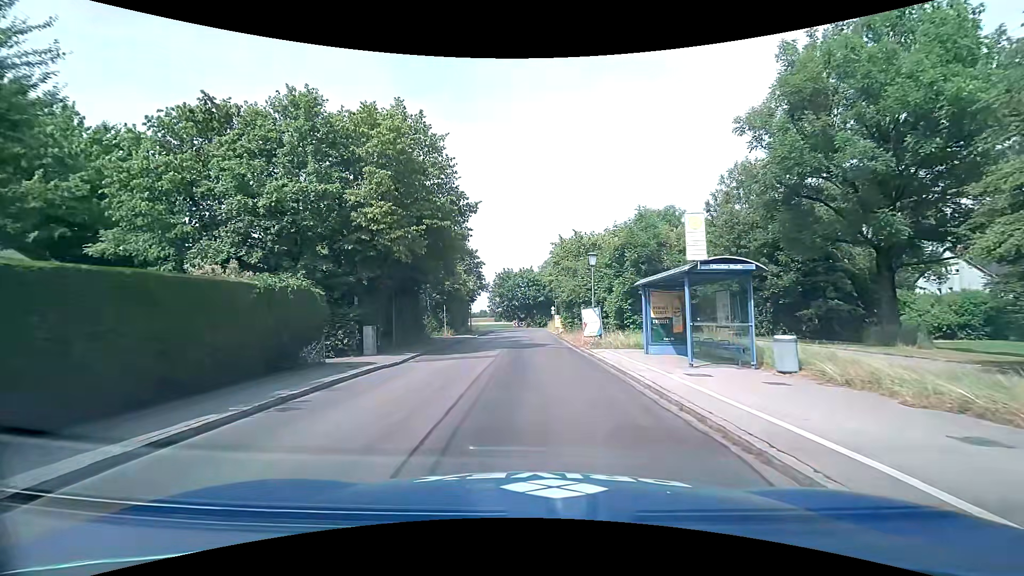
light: Day
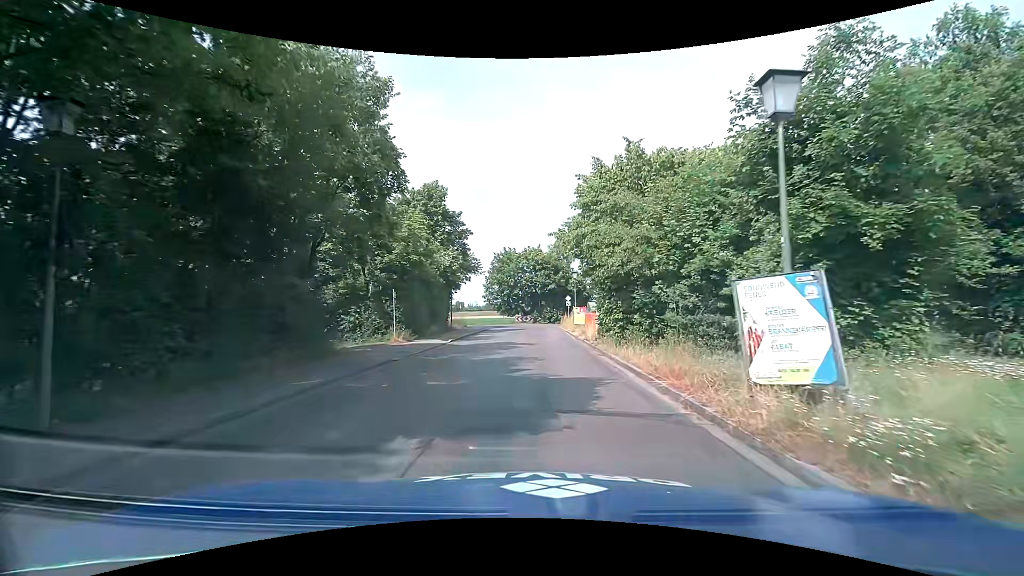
(-0.2, +17.1) m; -1°
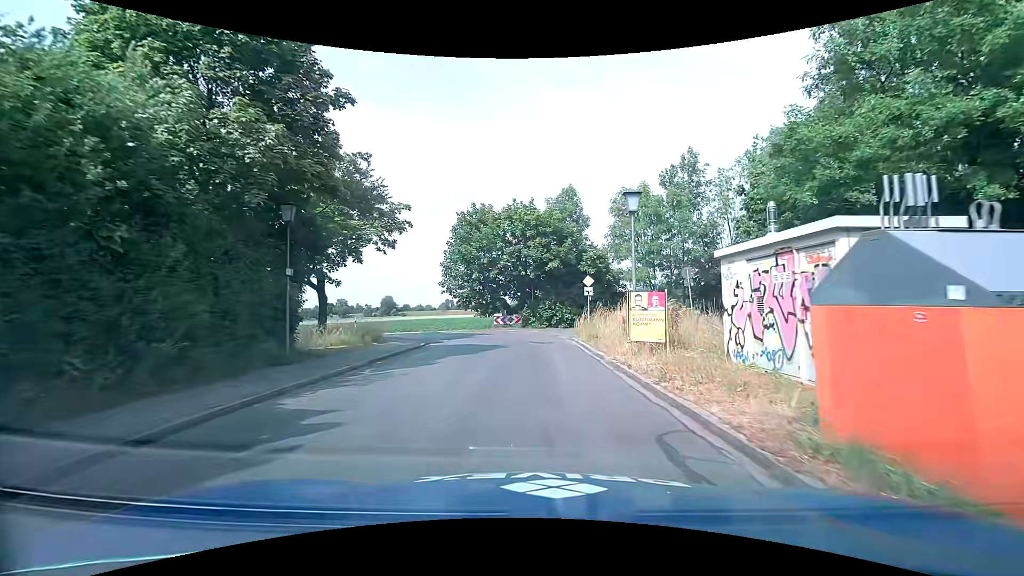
(+0.3, +23.9) m; +3°
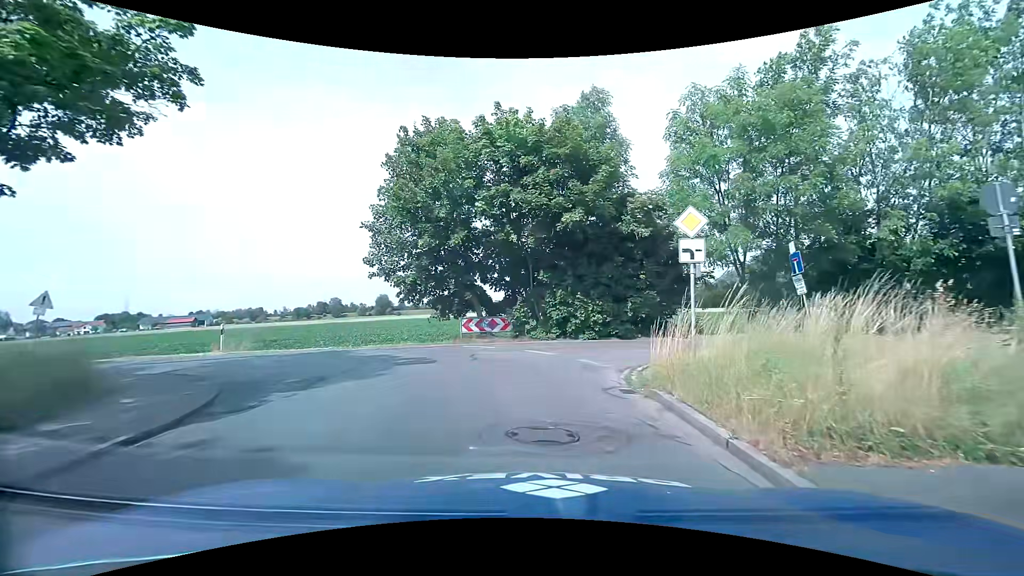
(-0.5, +16.0) m; -2°
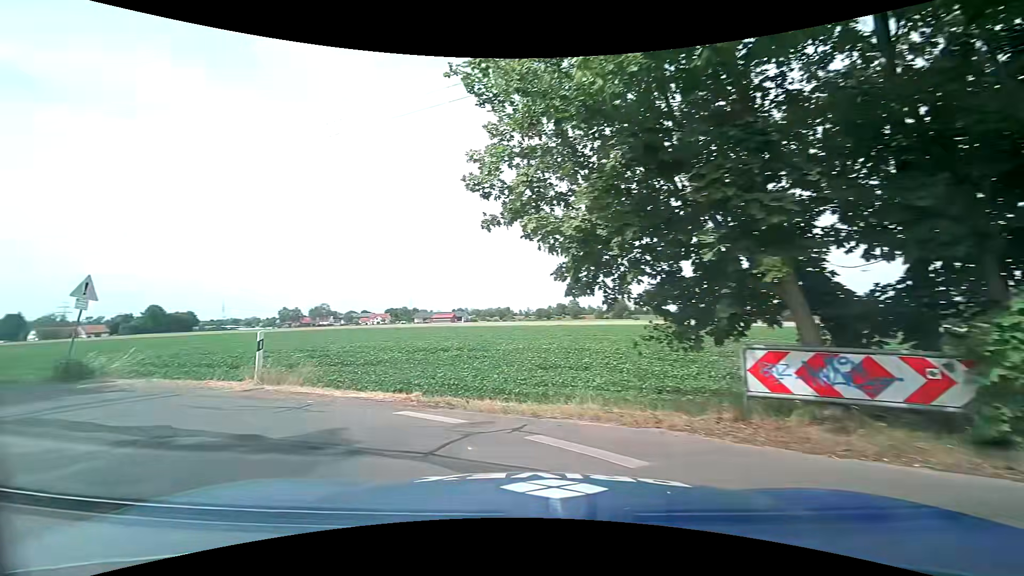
(-1.3, +13.7) m; -28°
